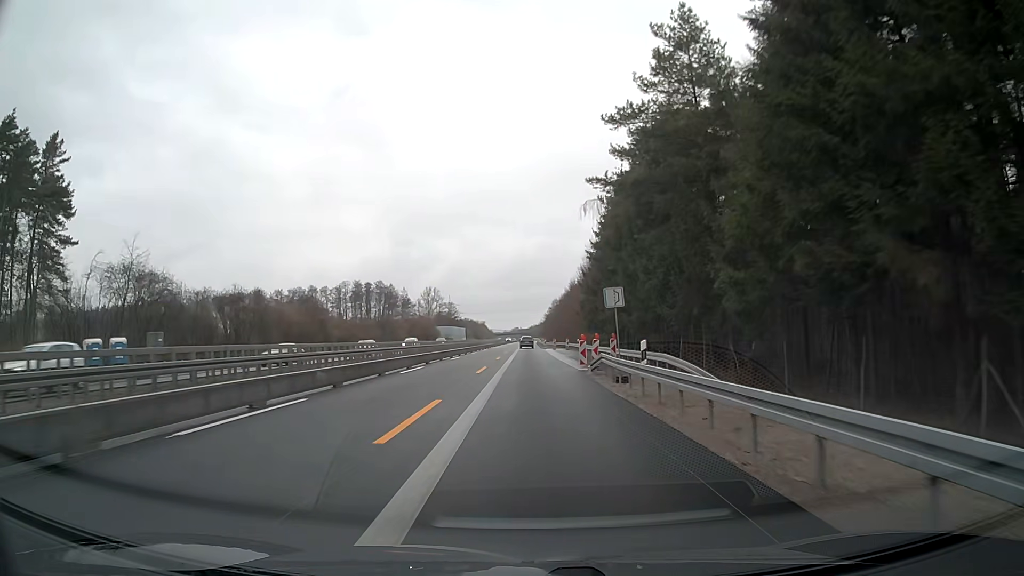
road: motorway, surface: asphalt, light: Day
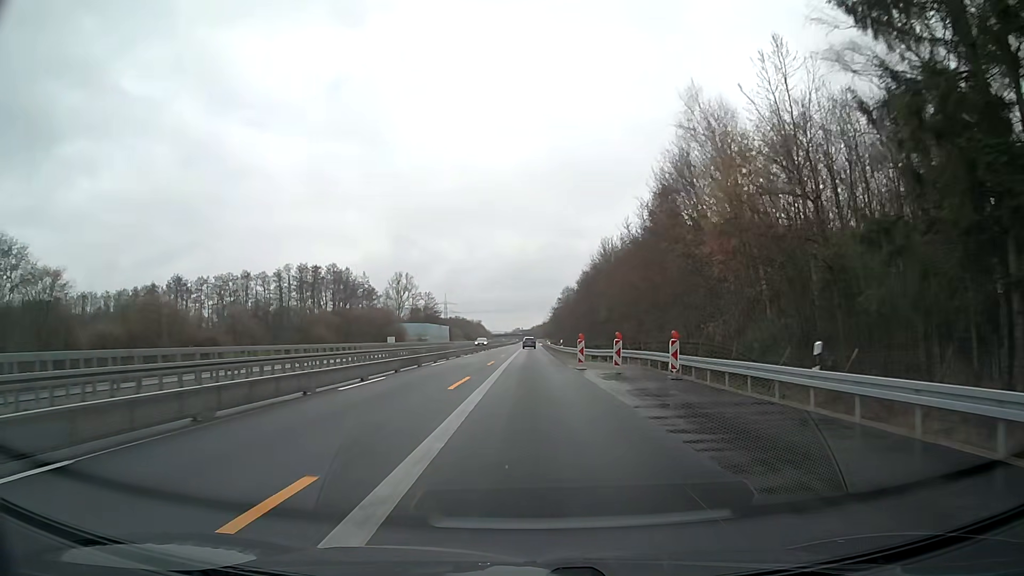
(+0.2, +62.5) m; 0°
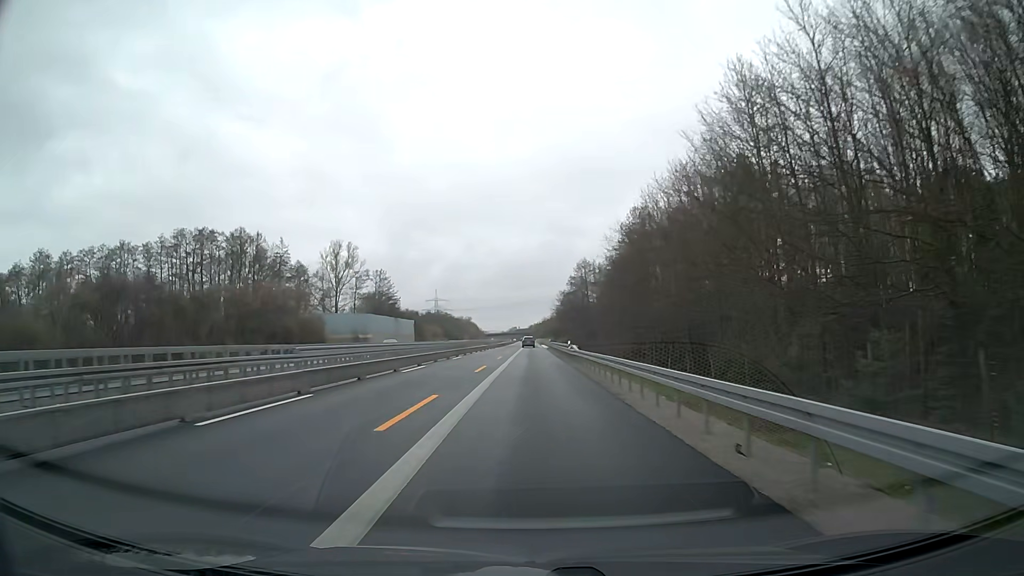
(-0.1, +62.4) m; 0°
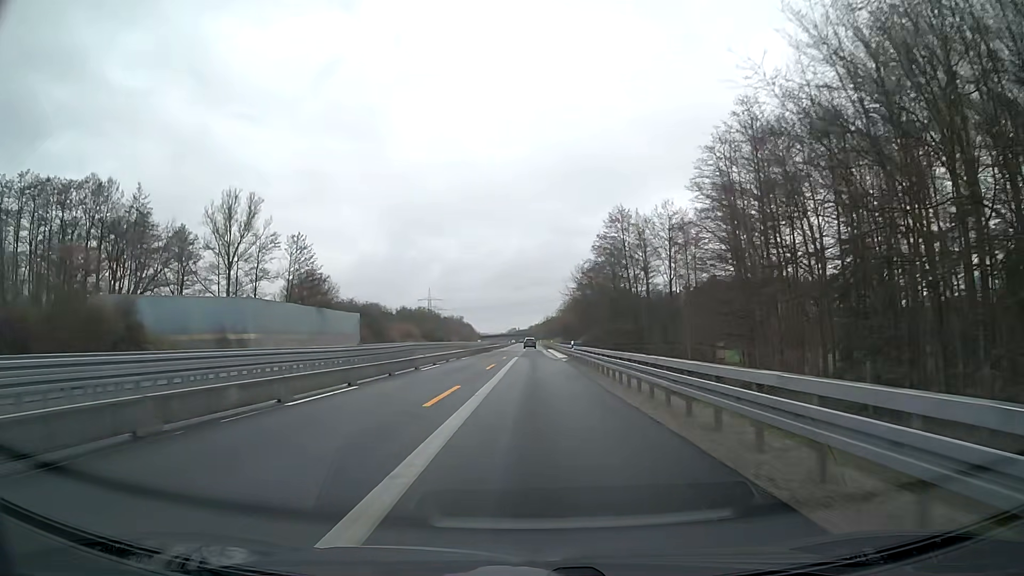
(0.0, +50.0) m; 0°
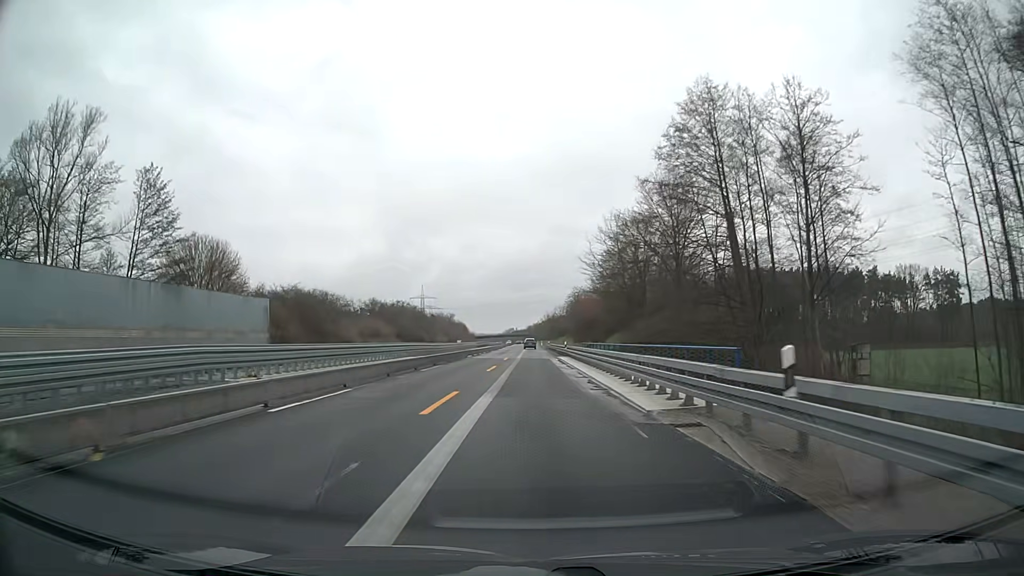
(0.0, +37.5) m; 0°
